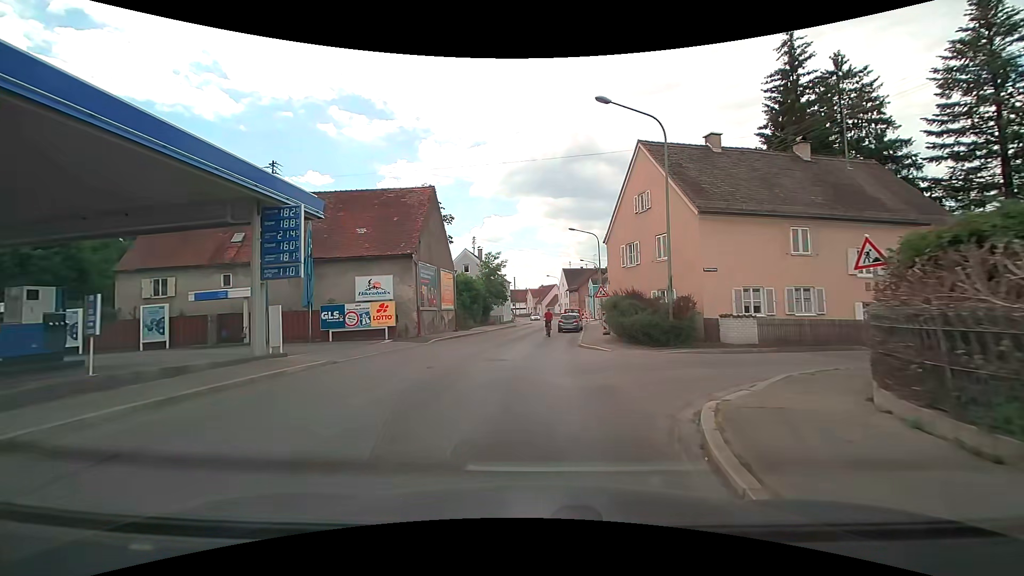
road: tertiary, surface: asphalt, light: Day
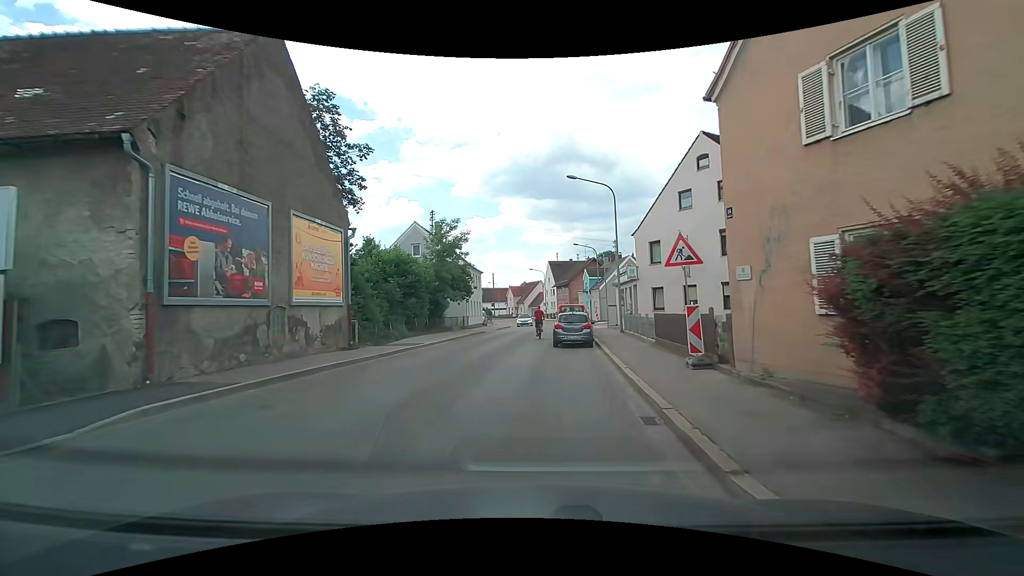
(+0.1, +19.0) m; +1°
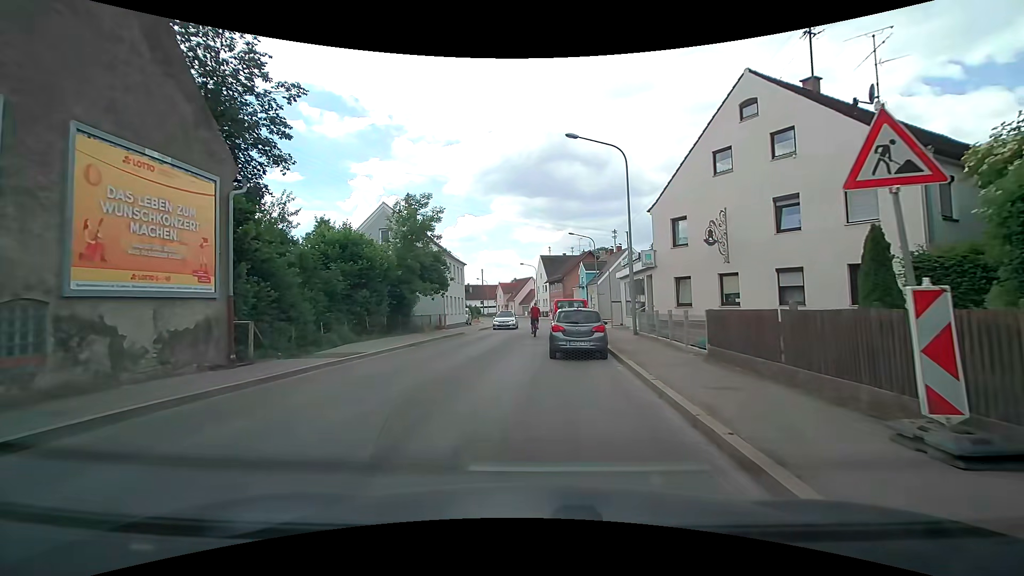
(0.0, +6.5) m; 0°
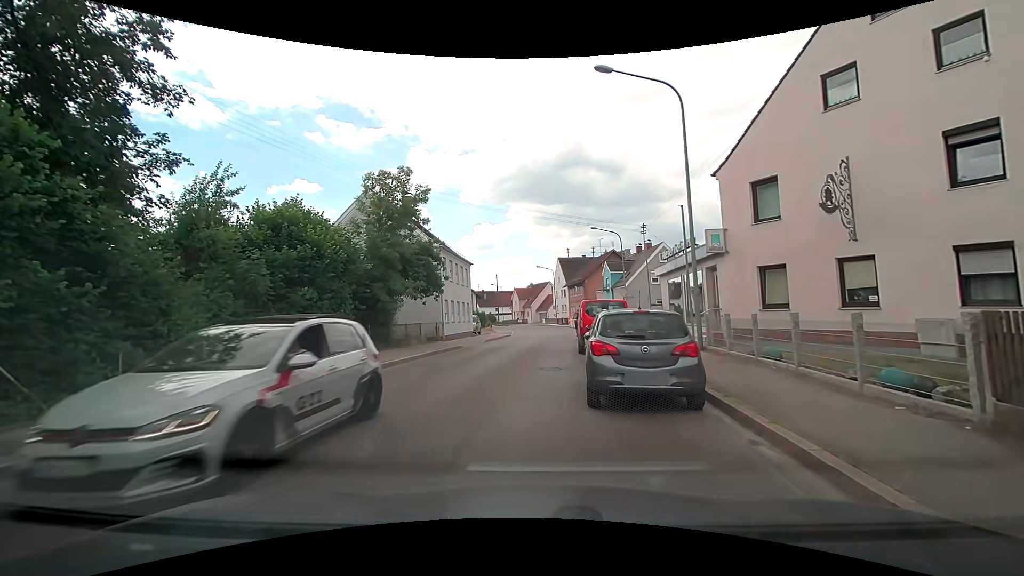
(+0.1, +6.9) m; -2°
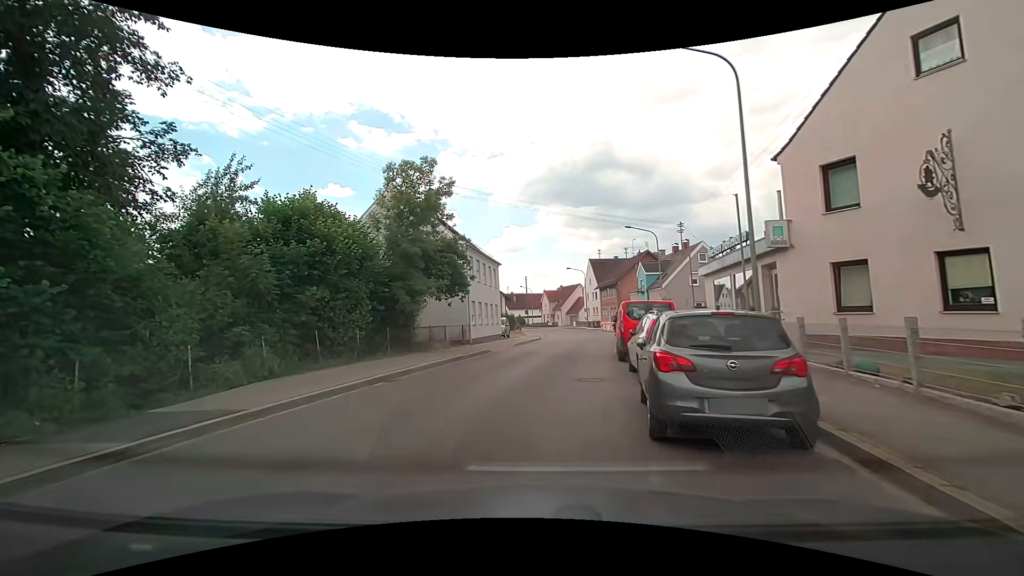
(0.0, +1.9) m; -4°
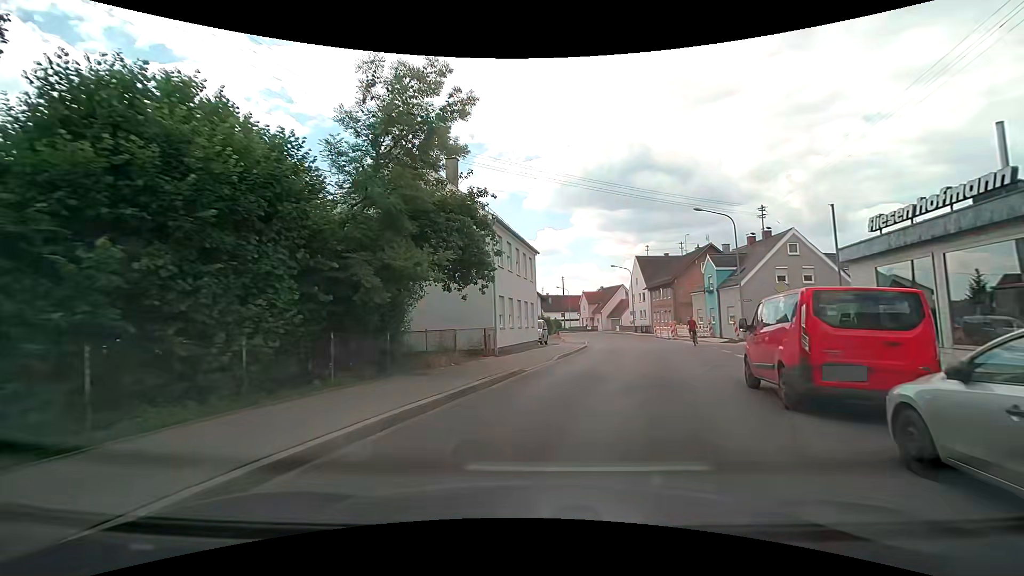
(-0.4, +8.6) m; -4°
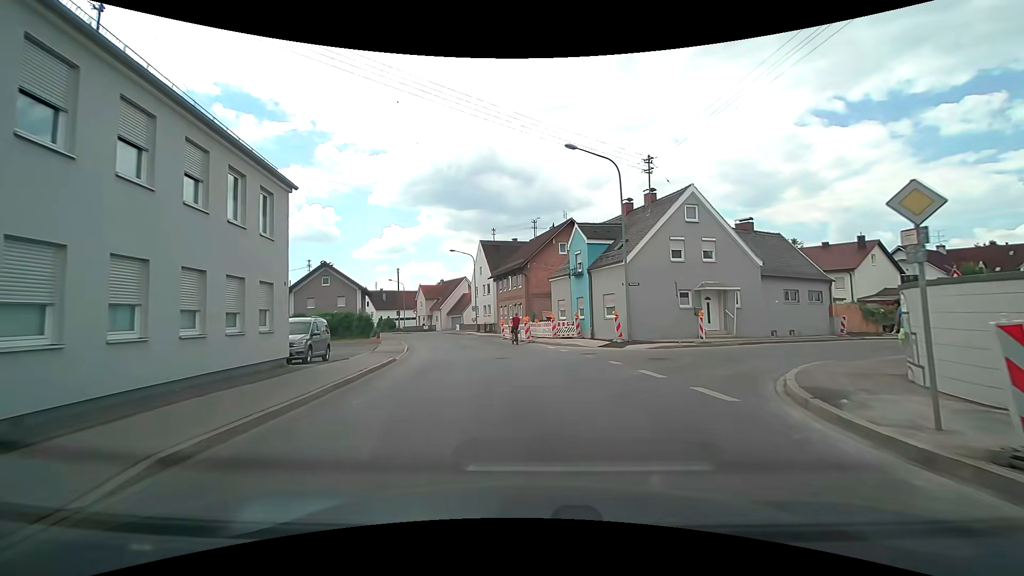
(+2.7, +14.7) m; +19°
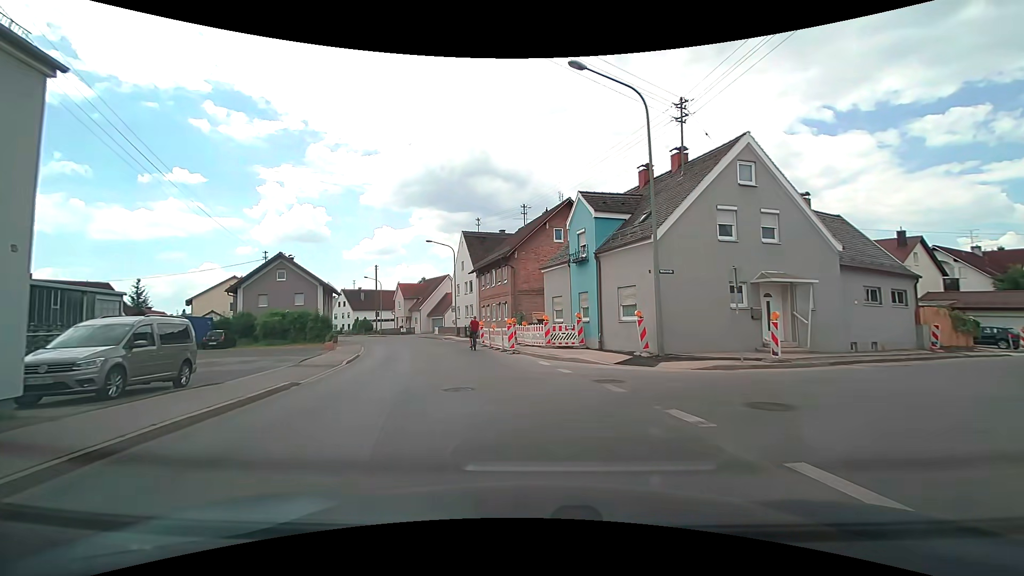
(+0.1, +8.2) m; +1°
